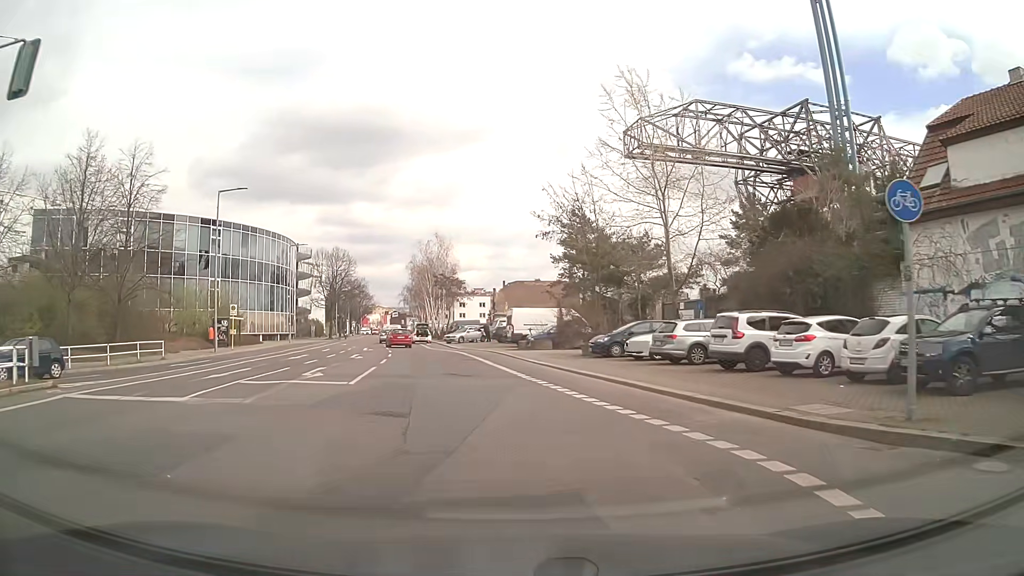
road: tertiary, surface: asphalt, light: Day
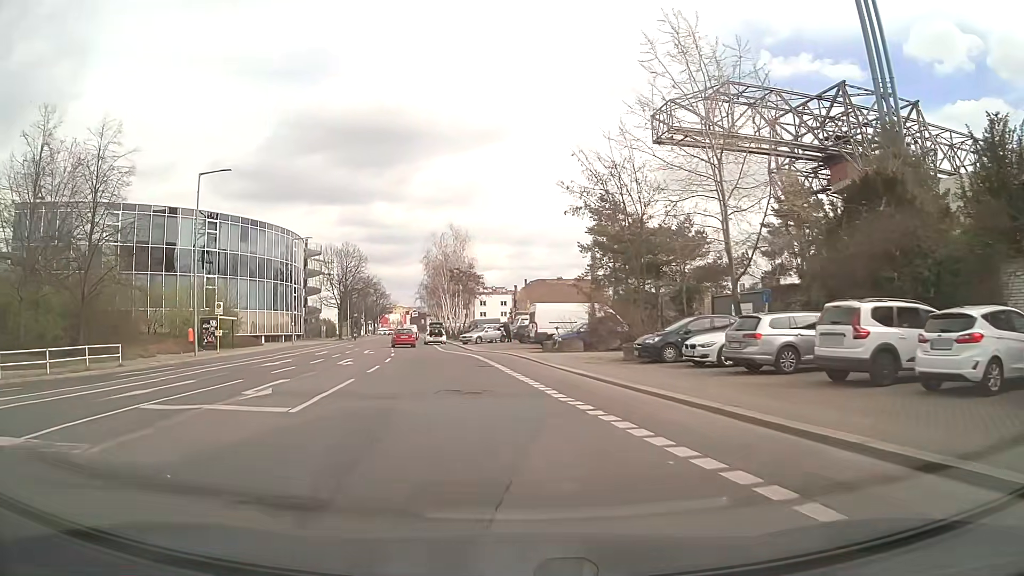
(-0.2, +6.0) m; -3°
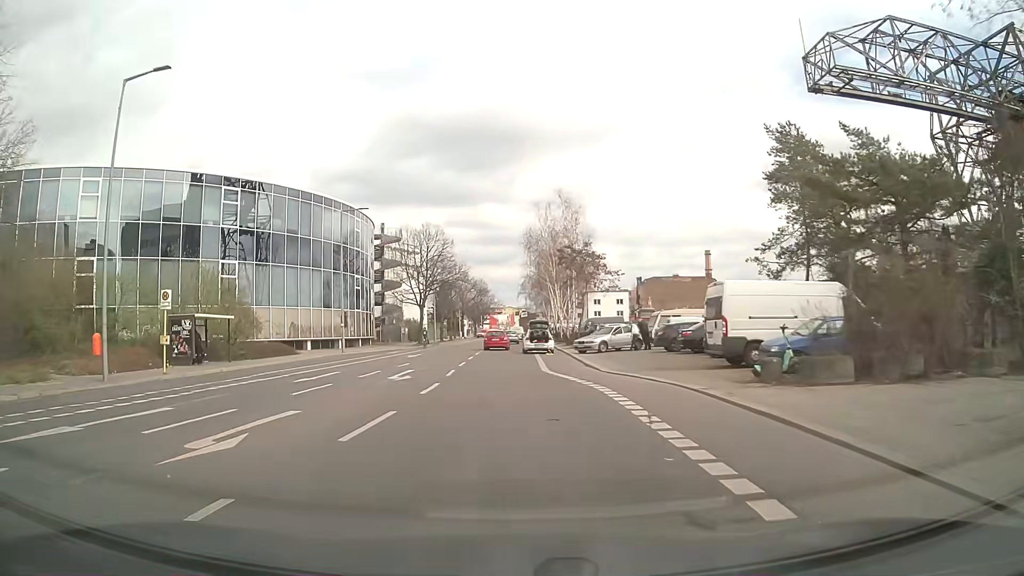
(-1.5, +18.5) m; -9°
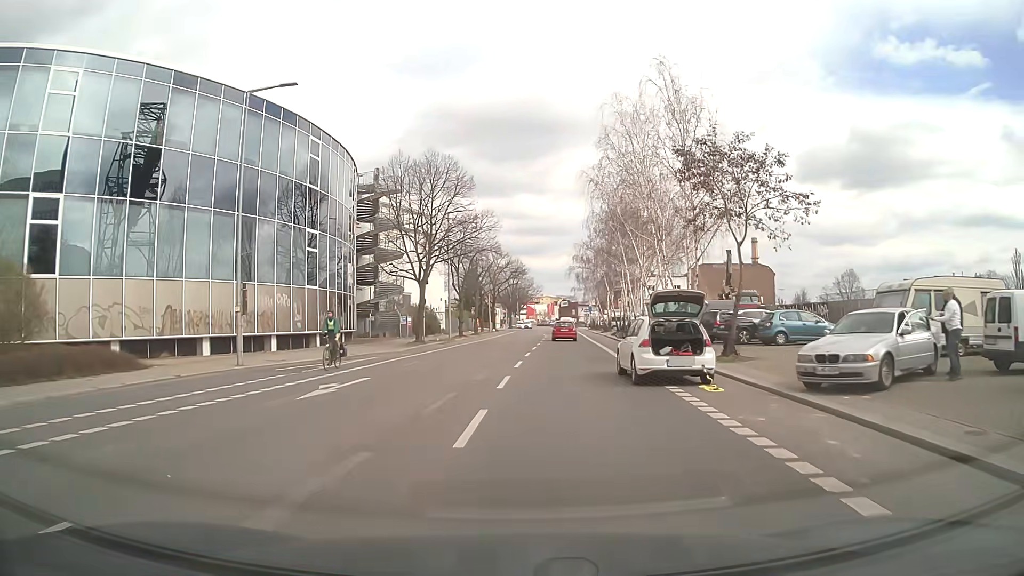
(-1.4, +25.6) m; -3°
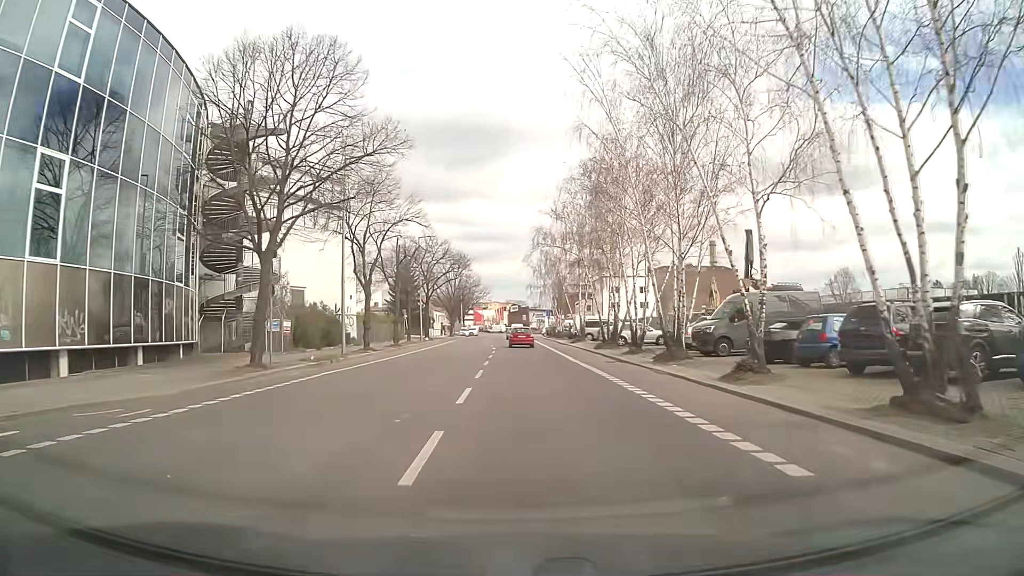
(+0.5, +20.6) m; +4°
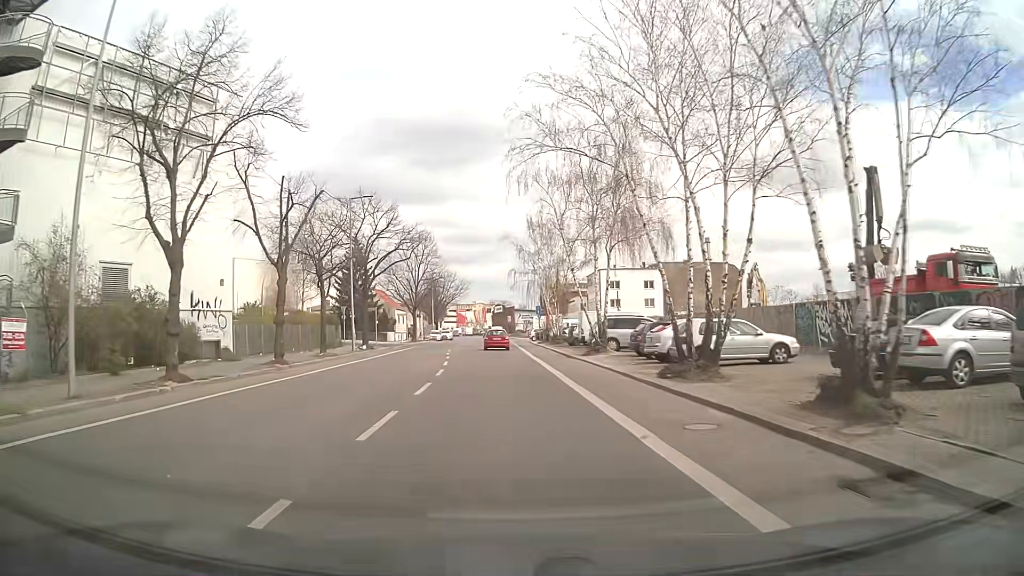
(+0.5, +22.1) m; +1°
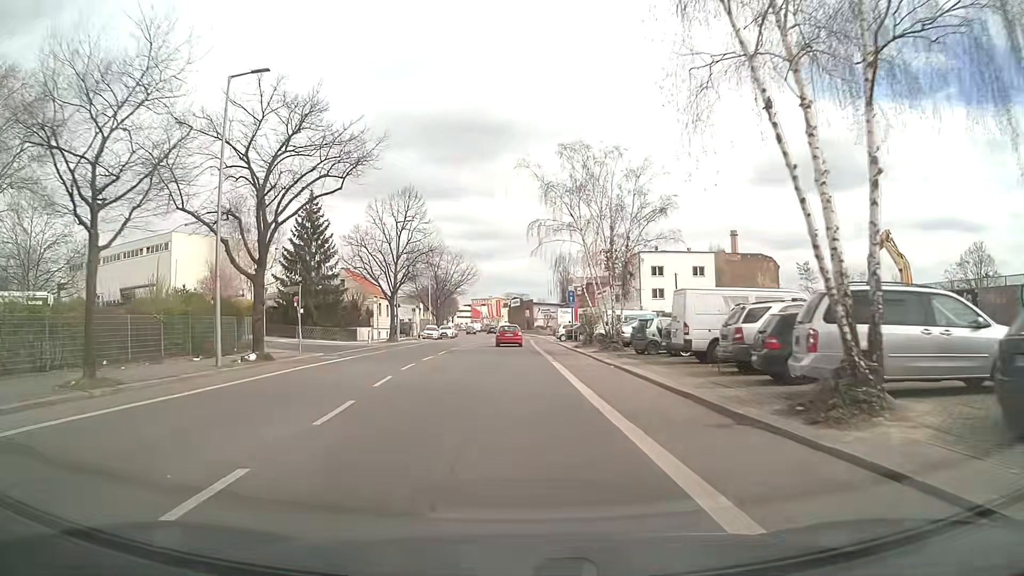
(-0.4, +23.4) m; -2°
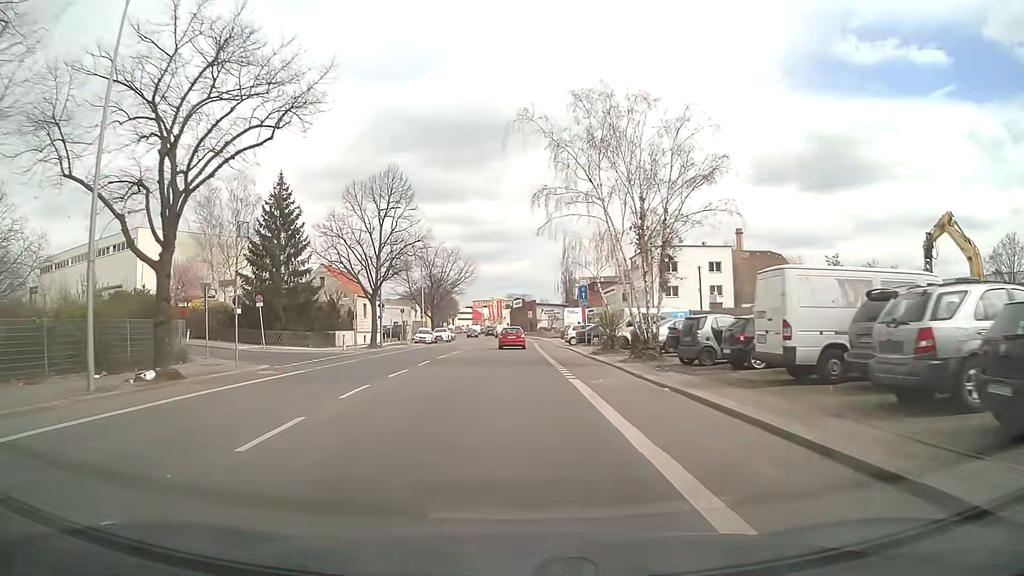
(0.0, +7.8) m; 0°
(0, +10) (0, +20) (0, +30) (0, +40) (0, +50) (0, +60) (0, +70) (-1, +80) (-1, +90) (-2, +100) m
